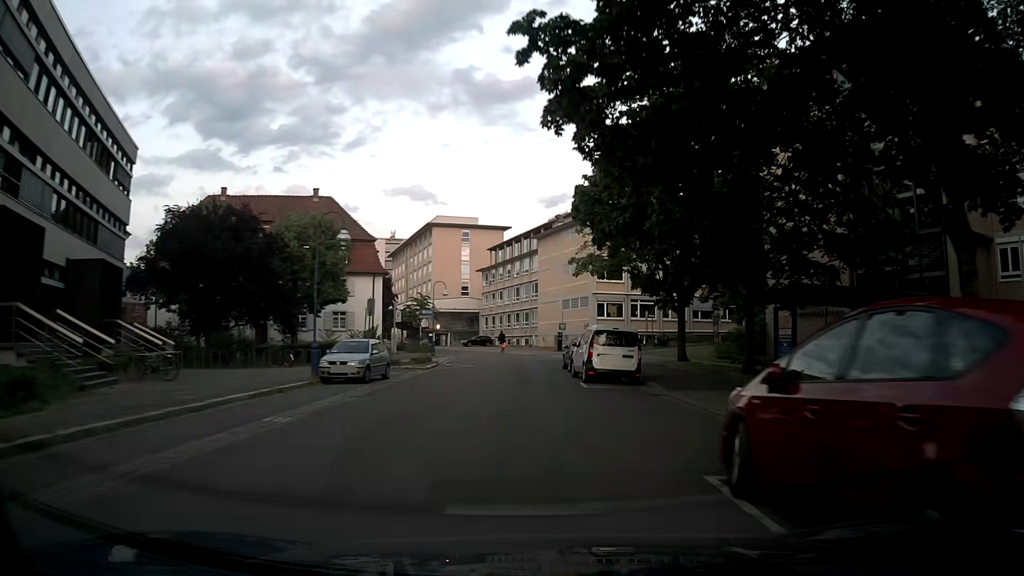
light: Day
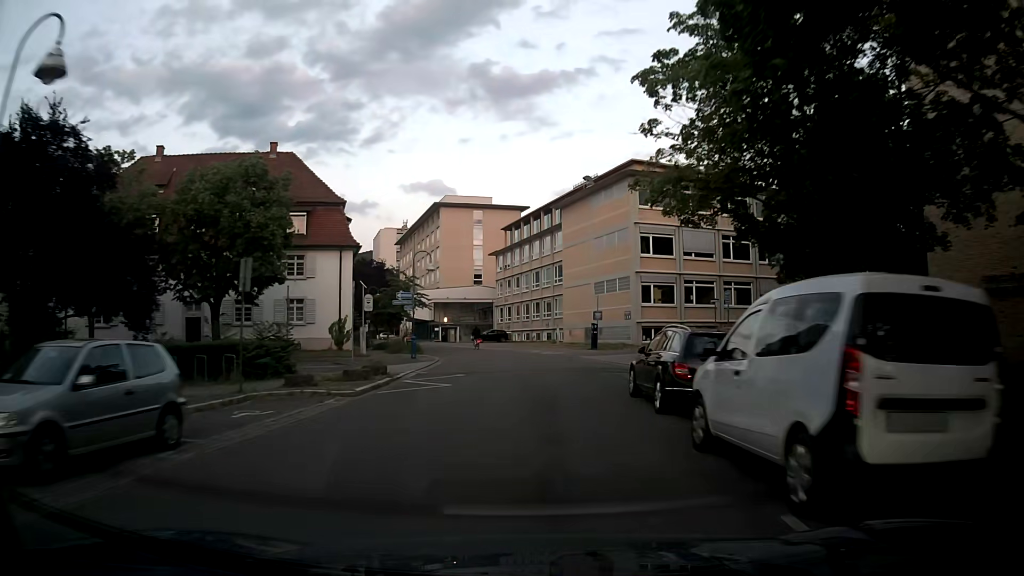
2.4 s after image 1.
(0.0, +16.0) m; -1°
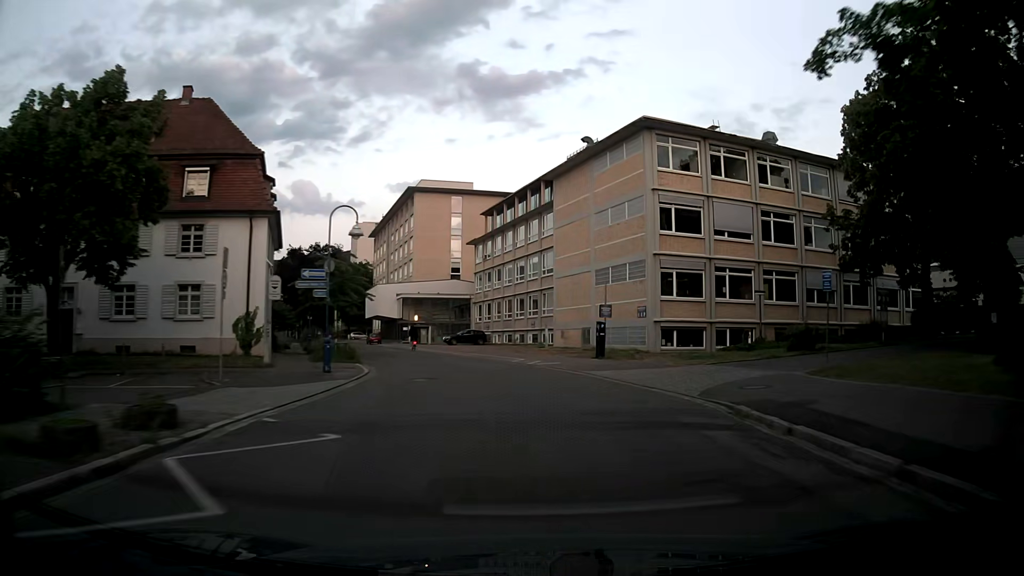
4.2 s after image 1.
(+0.3, +12.6) m; +2°
(0, +10) (0, +20) (-2, +30) (-5, +39) (-9, +49) (-12, +58) (-16, +67) (-20, +77) (-23, +86) (-27, +95) m
